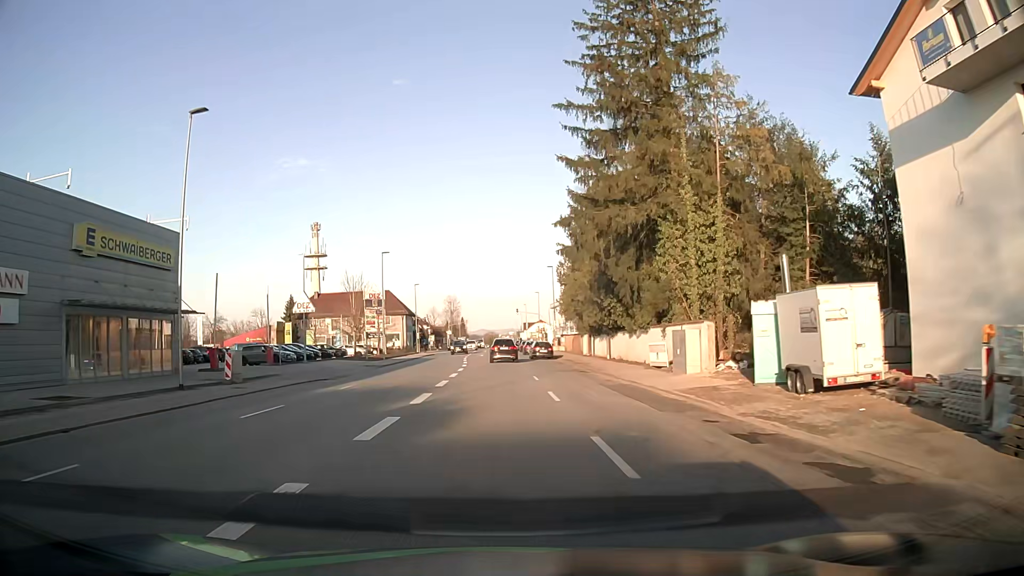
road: tertiary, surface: asphalt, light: Day
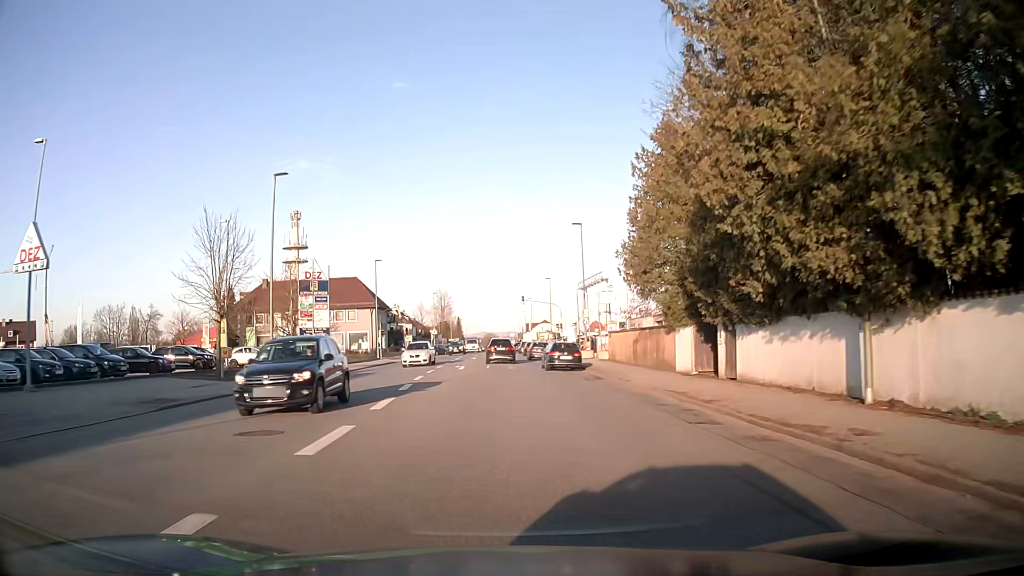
(-0.1, +31.3) m; 0°
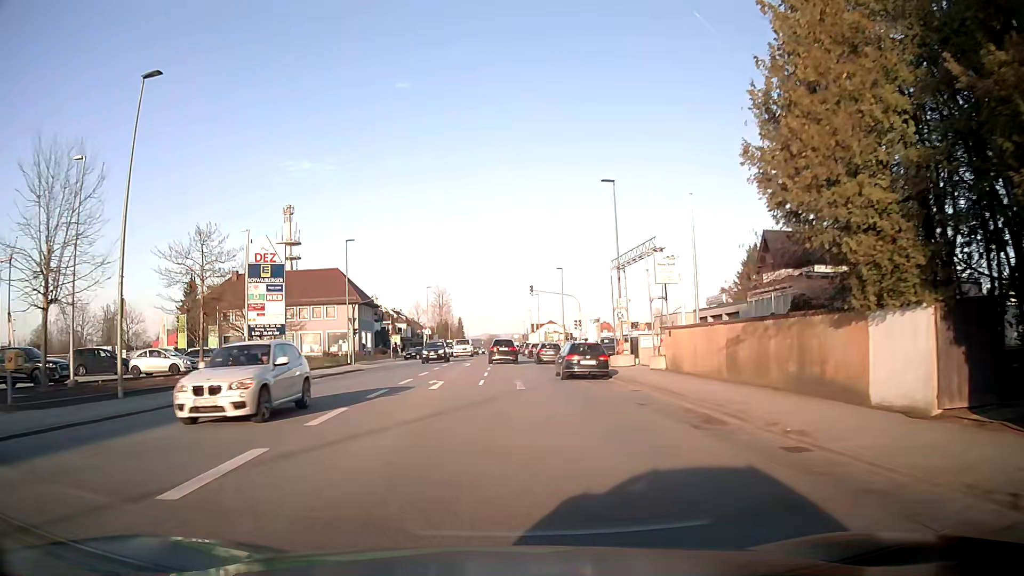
(-0.1, +14.5) m; 0°
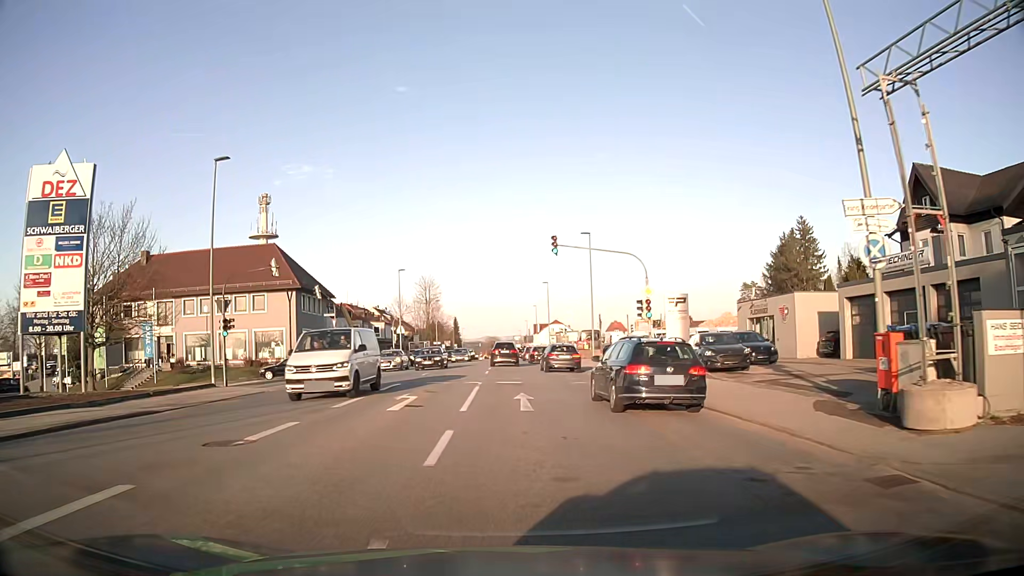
(-0.2, +26.6) m; 0°
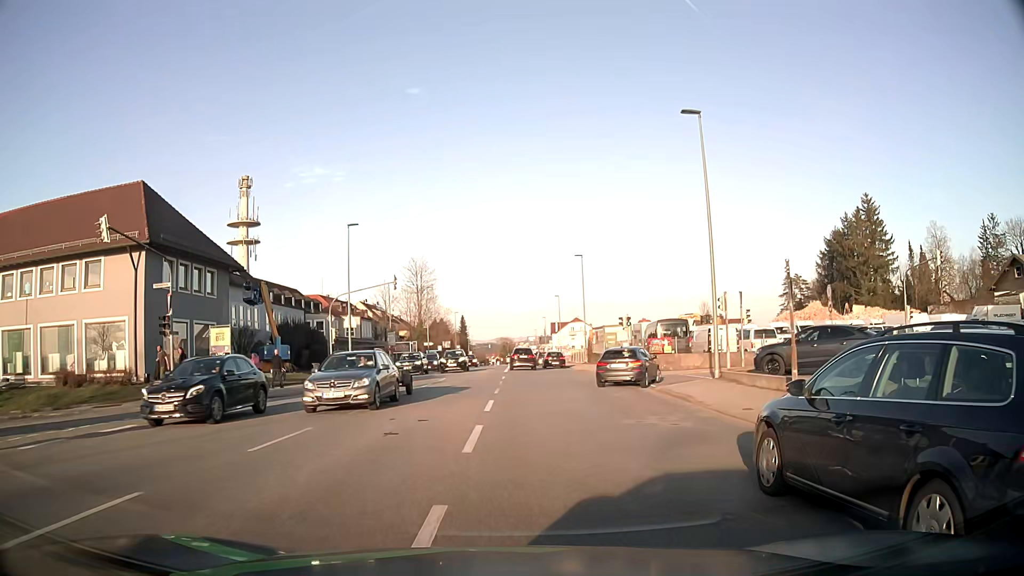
(-0.3, +29.3) m; -1°
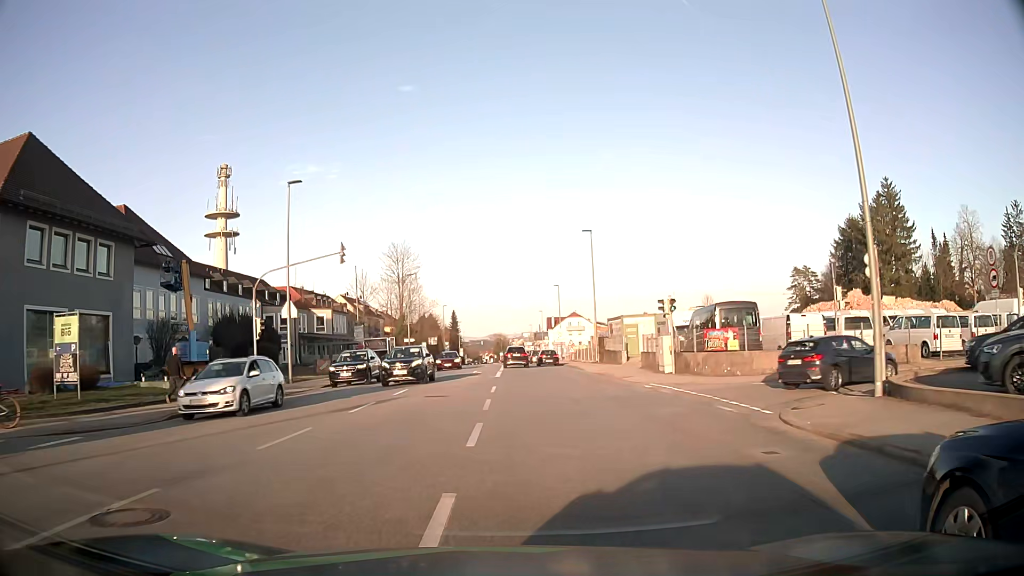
(0.0, +11.9) m; 0°
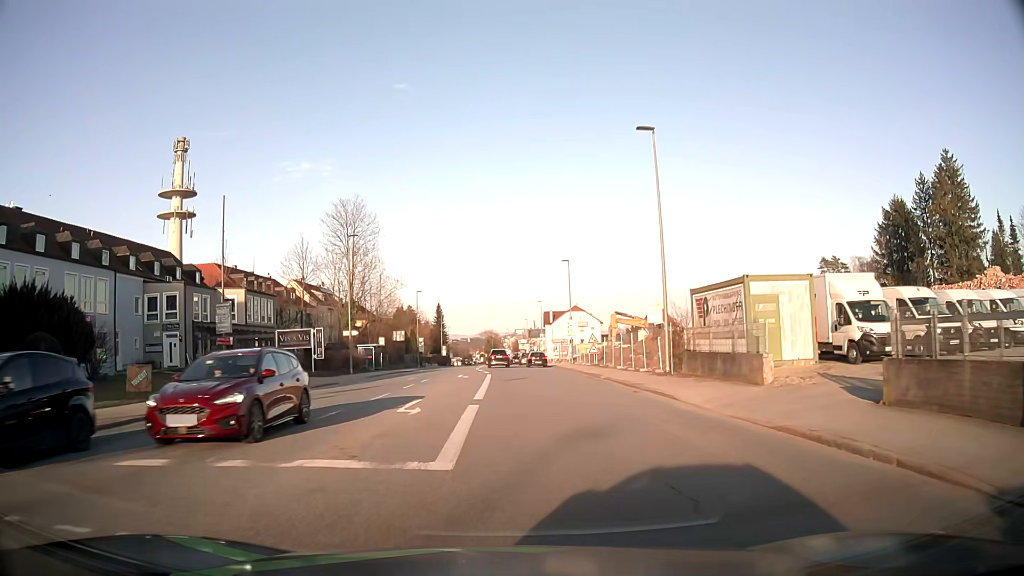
(+0.2, +25.3) m; +1°
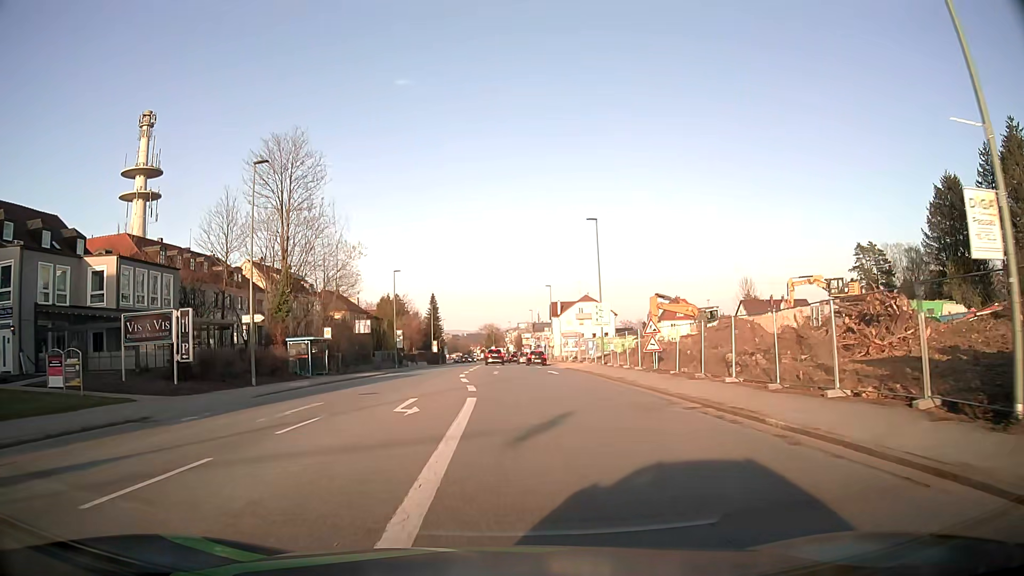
(0.0, +20.2) m; 0°
(0, +10) (0, +20) (0, +30) (0, +40) (0, +50) (-1, +60) (-1, +70) (0, +80) (0, +90) (0, +100) m
